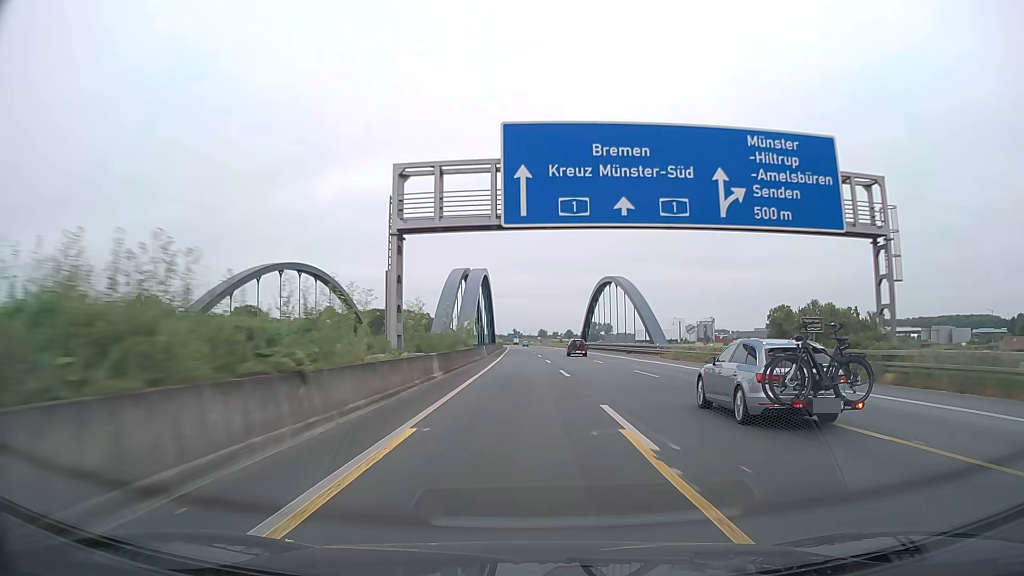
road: motorway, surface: asphalt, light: Day
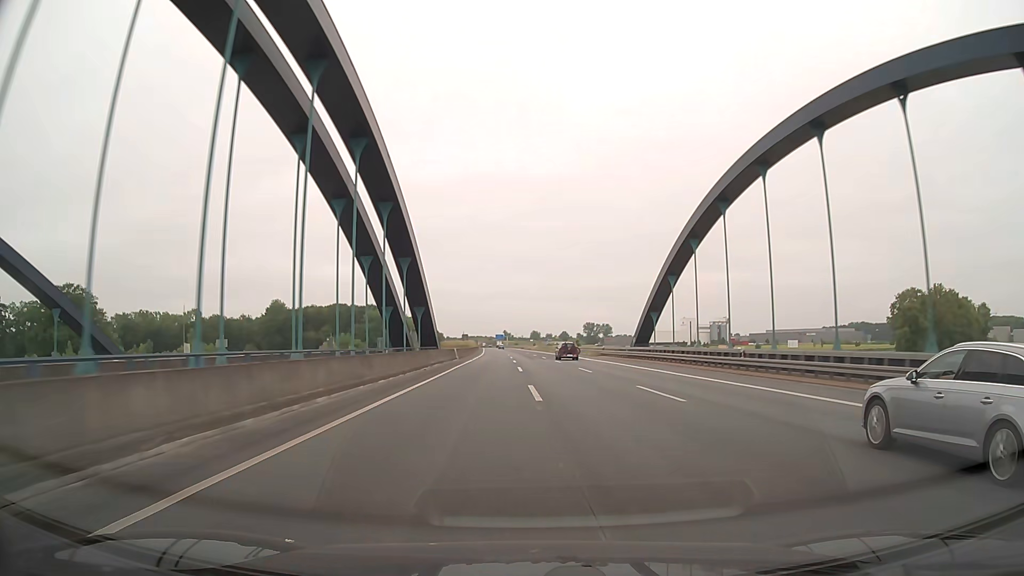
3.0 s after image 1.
(+0.1, +83.6) m; +1°
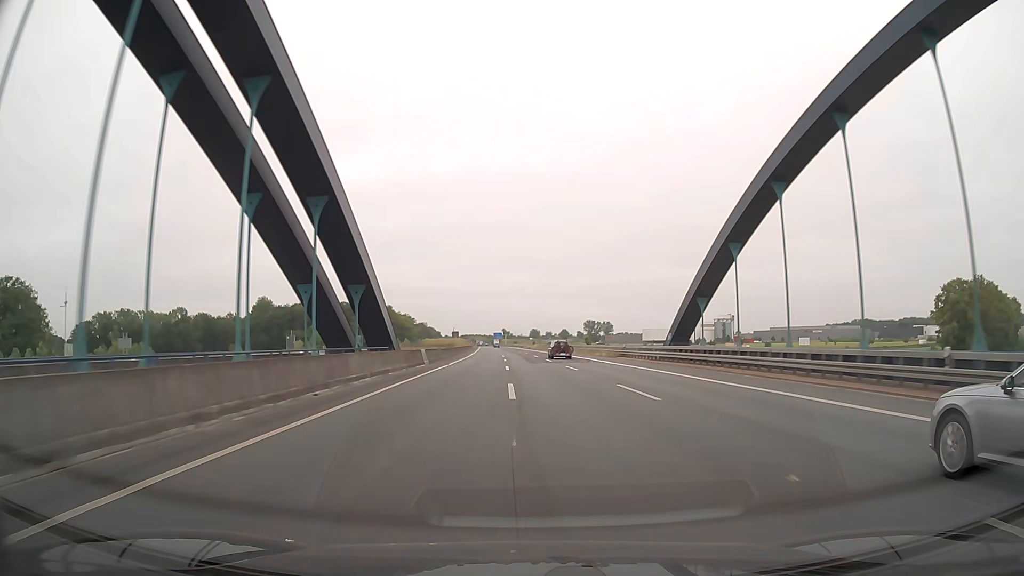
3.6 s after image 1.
(+0.1, +18.1) m; 0°
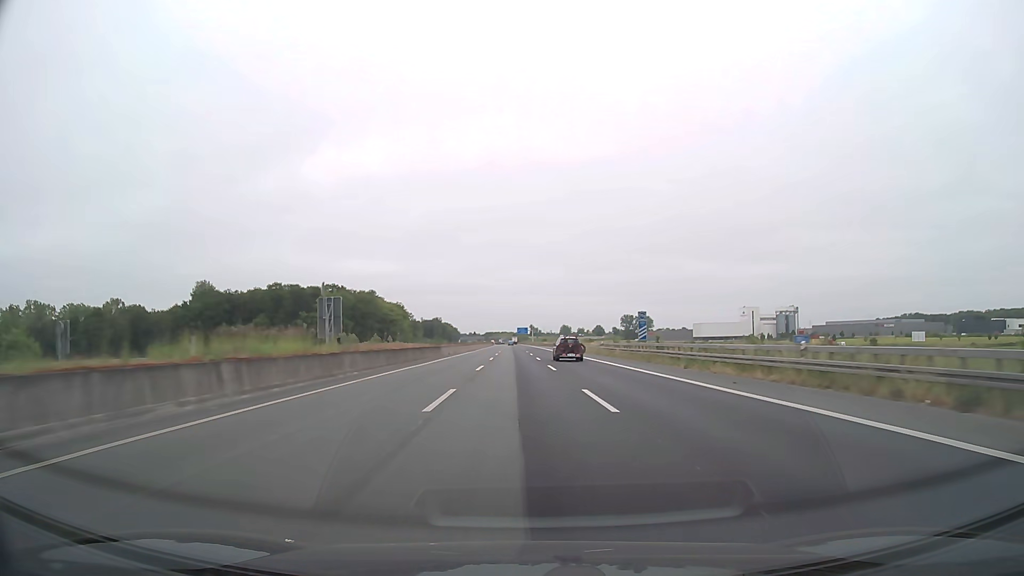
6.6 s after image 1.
(-2.4, +94.9) m; -3°
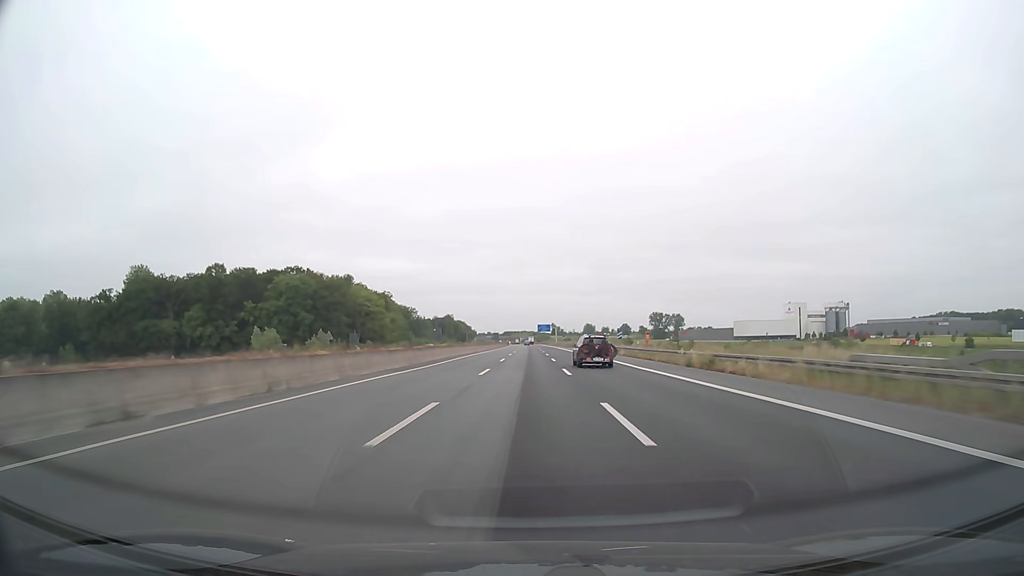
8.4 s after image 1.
(-0.9, +59.5) m; -2°
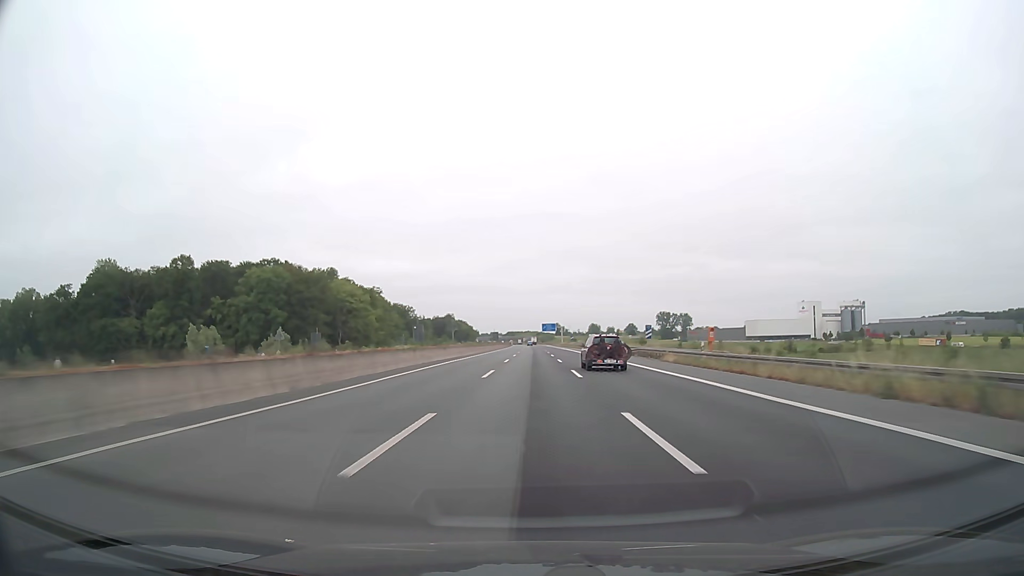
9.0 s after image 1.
(-0.1, +20.3) m; 0°
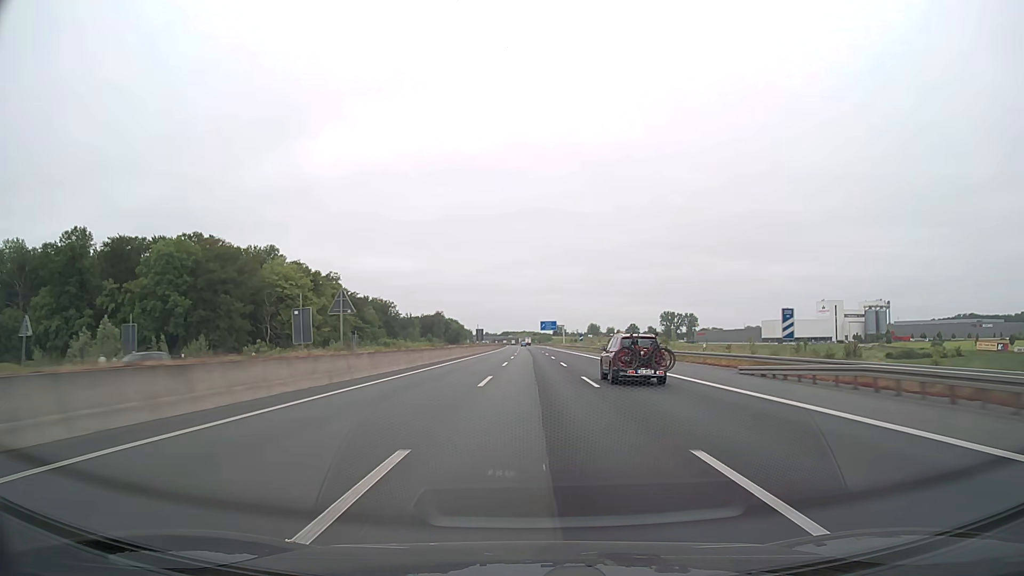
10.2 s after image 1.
(-0.1, +41.2) m; 0°
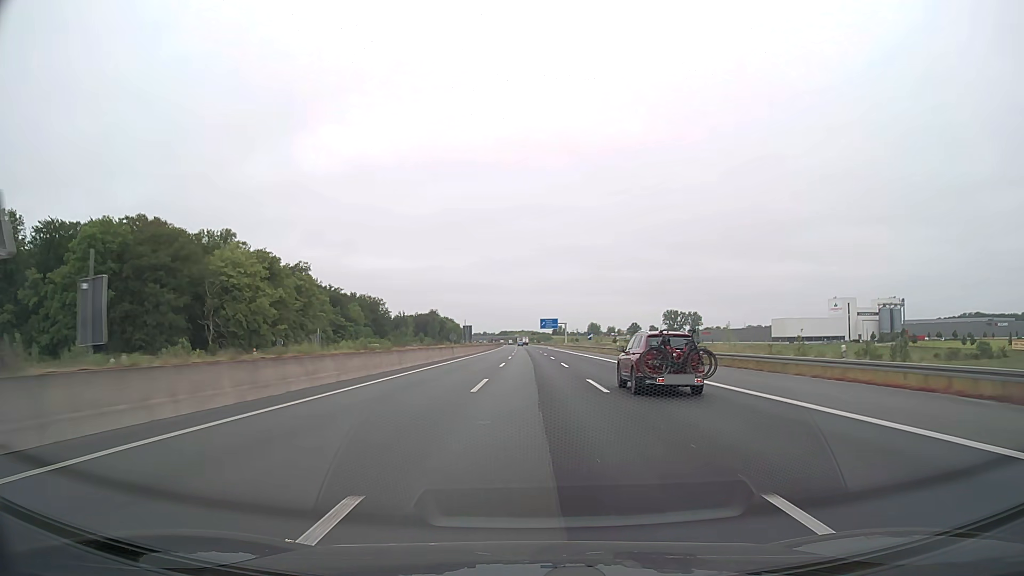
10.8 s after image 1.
(0.0, +20.9) m; 0°
(0, +10) (0, +20) (0, +30) (0, +40) (0, +50) (0, +60) (0, +70) (0, +80) (0, +90) (0, +100) m
